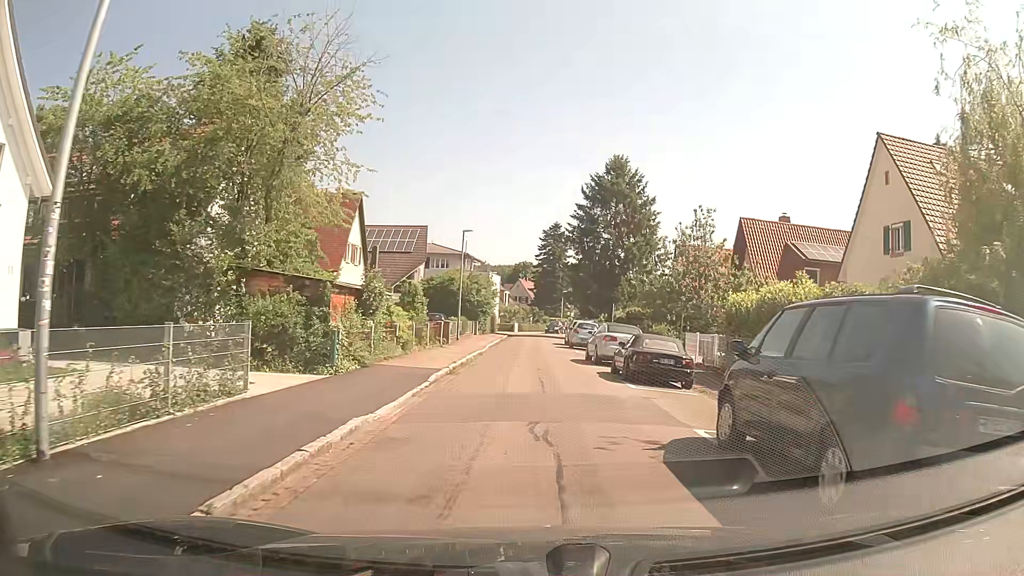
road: residential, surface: asphalt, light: Day
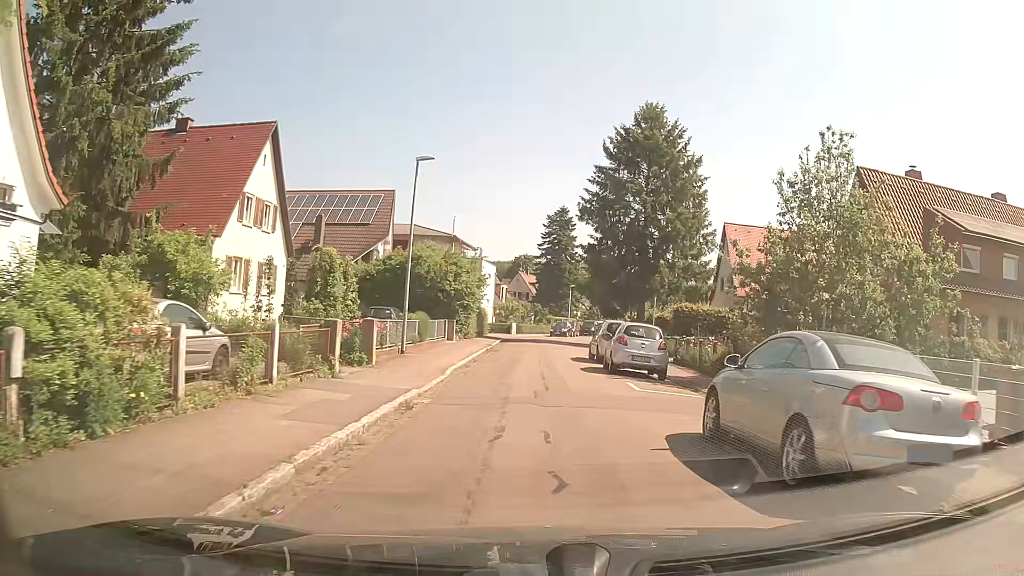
(-0.1, +16.8) m; +1°
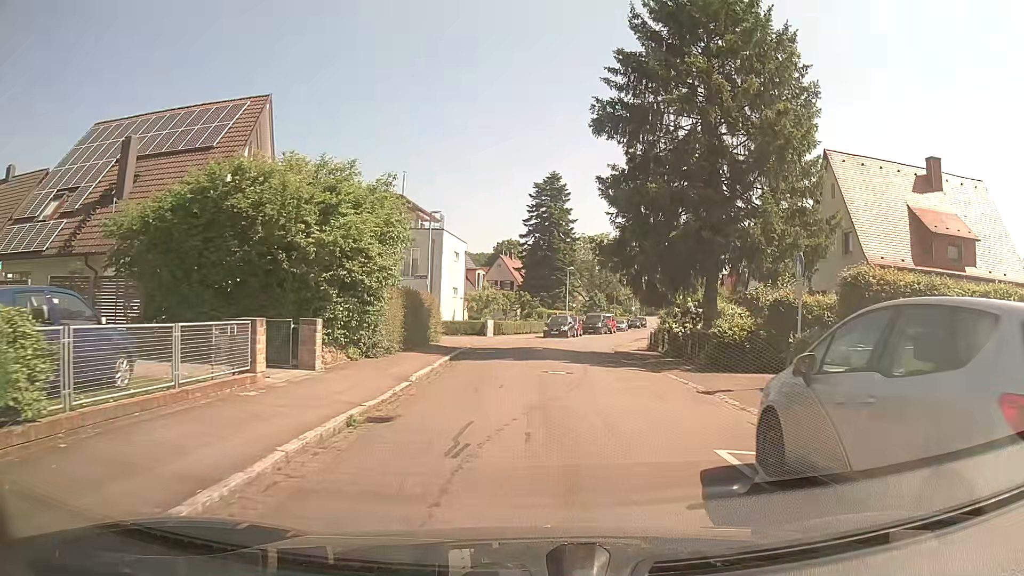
(-0.1, +21.2) m; +1°
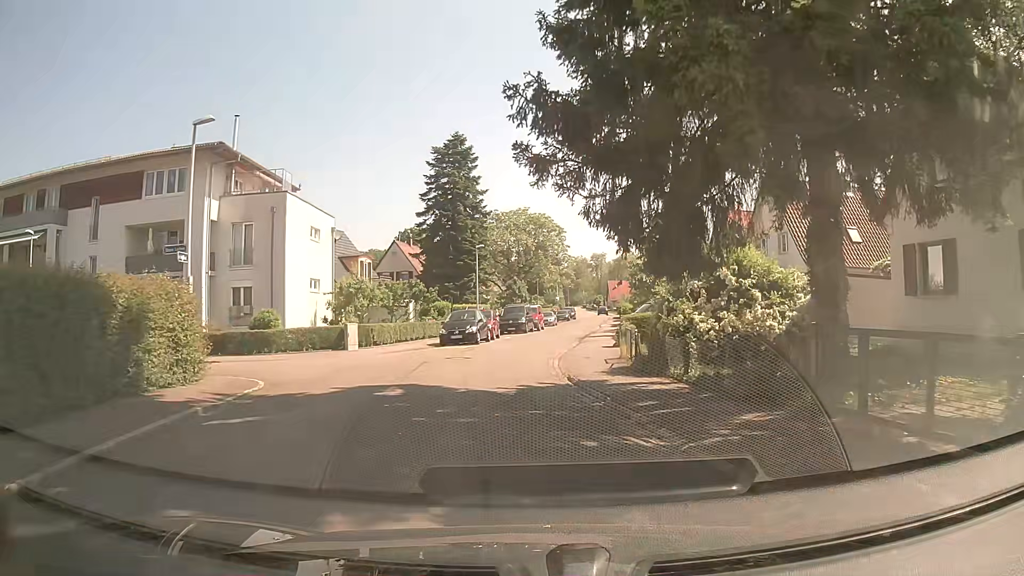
(+0.9, +16.6) m; +7°
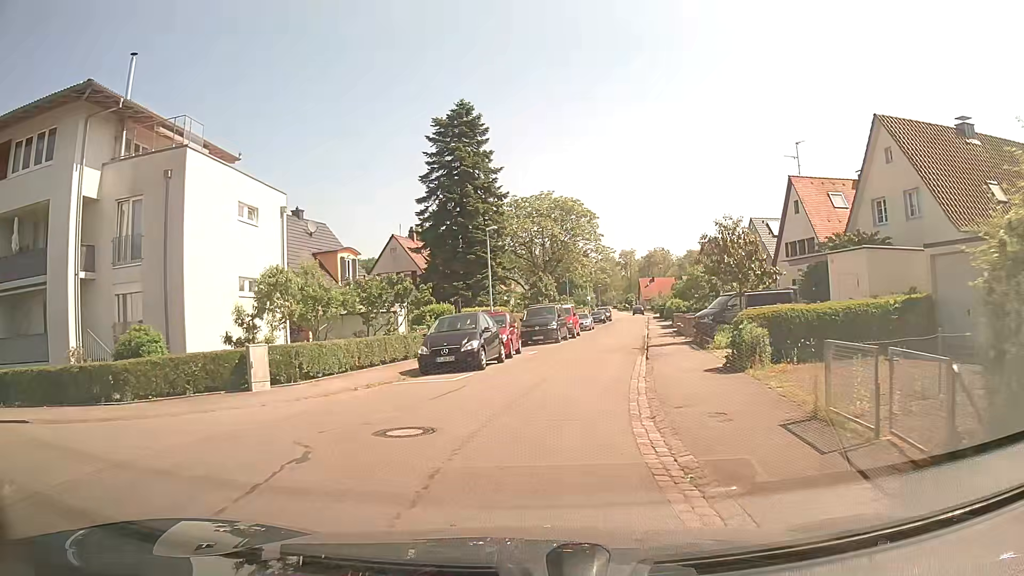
(-0.5, +12.2) m; -2°
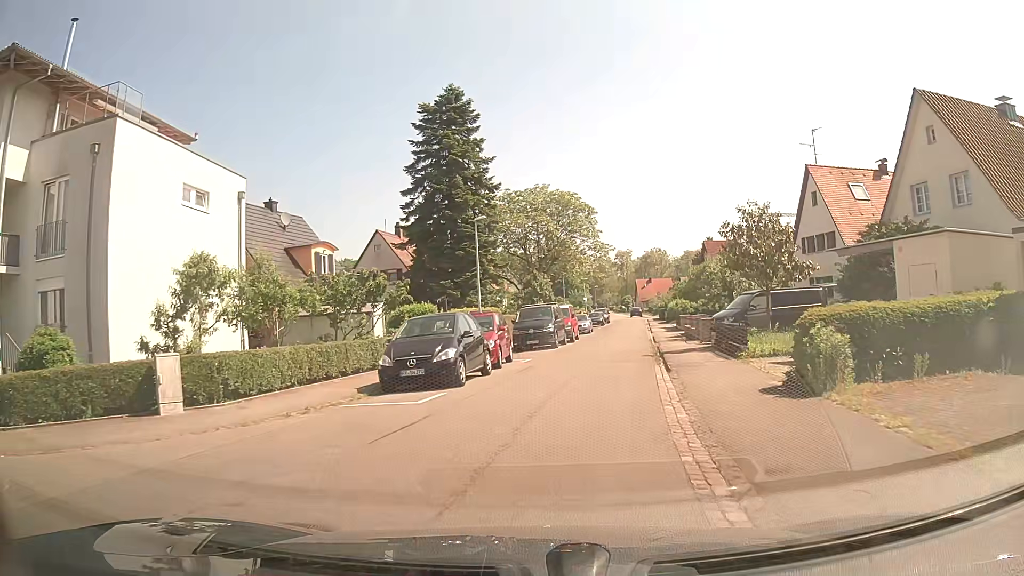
(0.0, +4.0) m; +1°
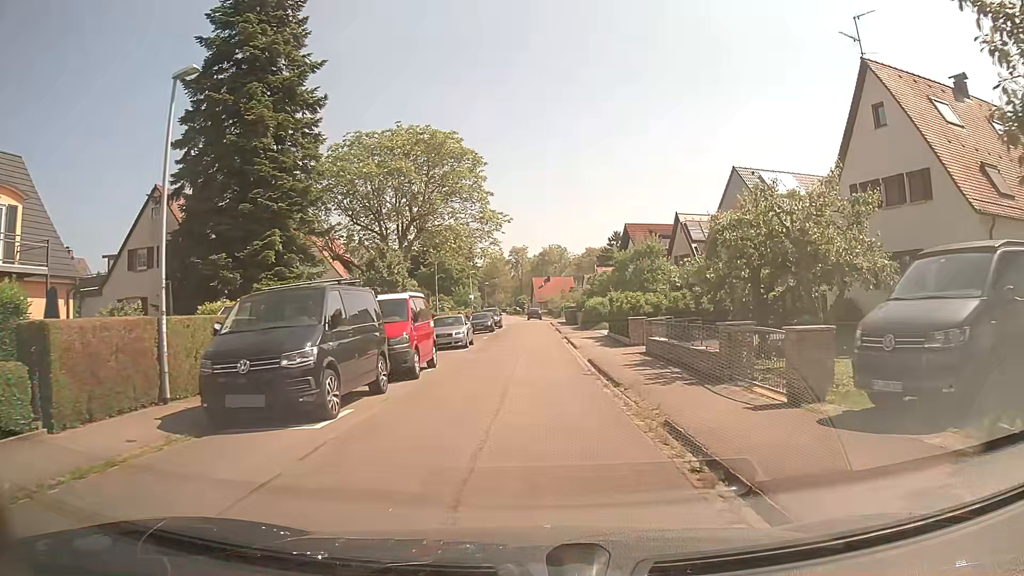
(+1.8, +20.2) m; +7°
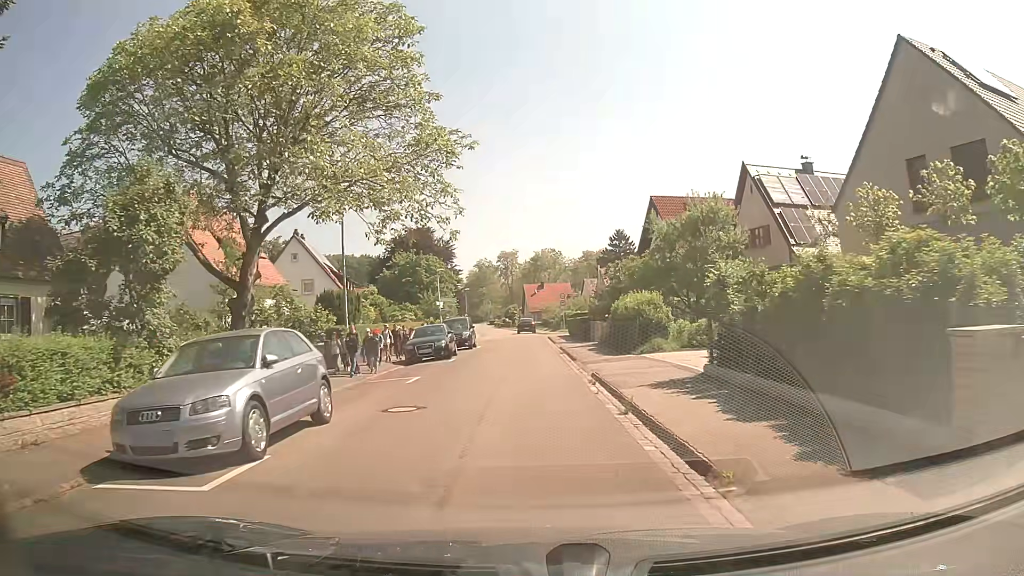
(+0.5, +20.8) m; +2°
